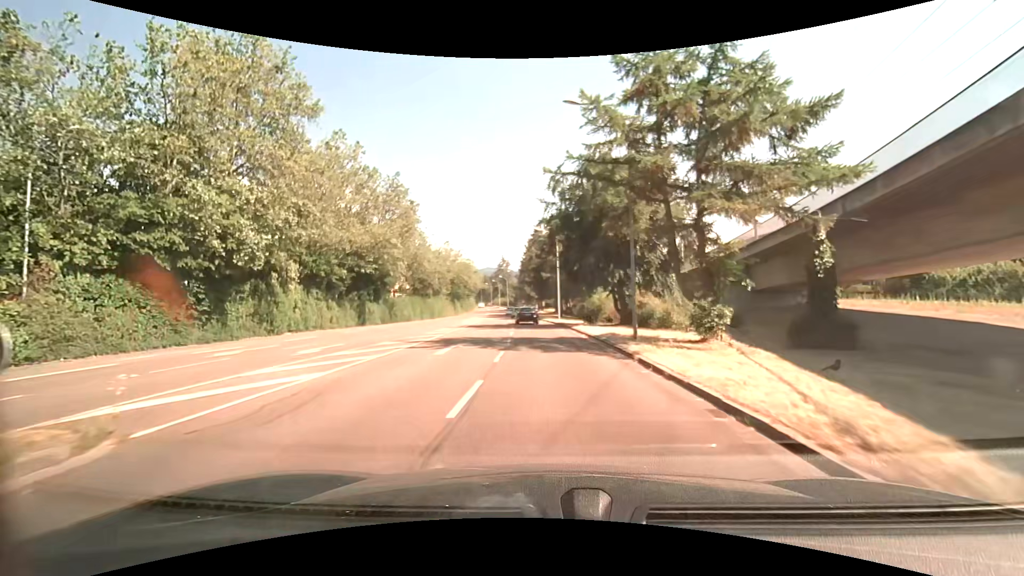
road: tertiary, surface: asphalt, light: Day
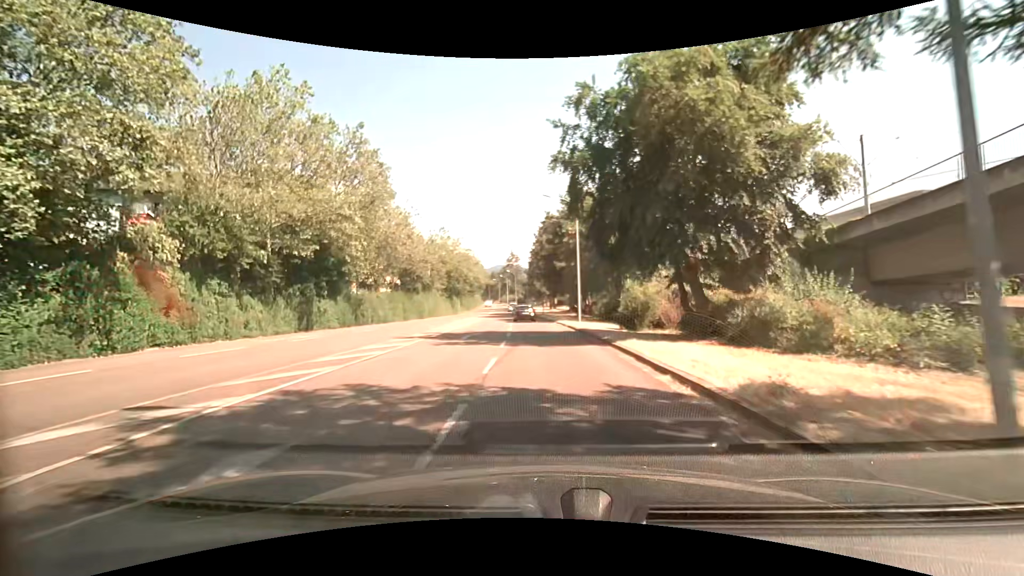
(-0.1, +14.3) m; -1°
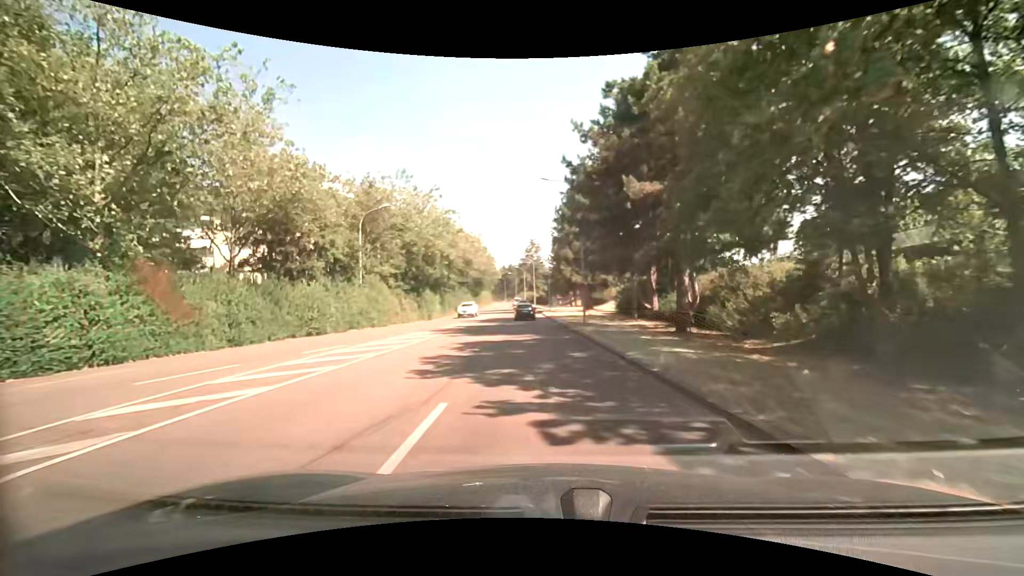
(-1.1, +35.8) m; -3°
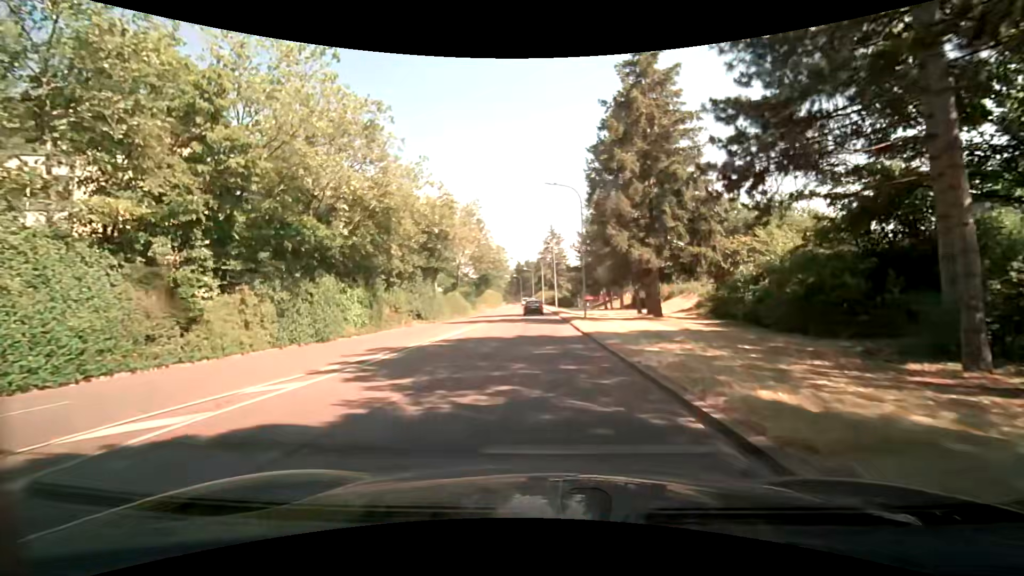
(-0.4, +28.7) m; -2°
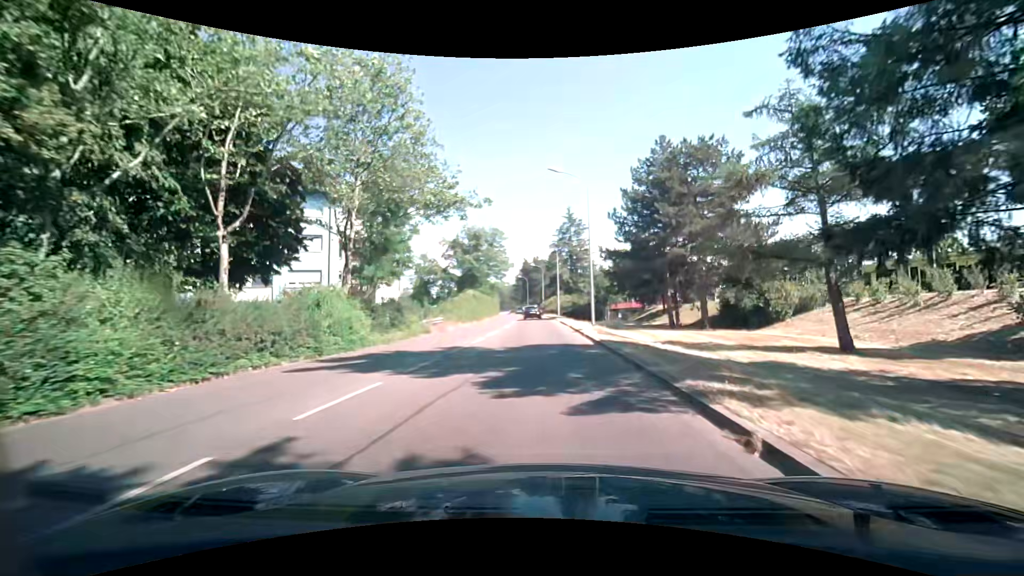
(-0.8, +35.6) m; -1°
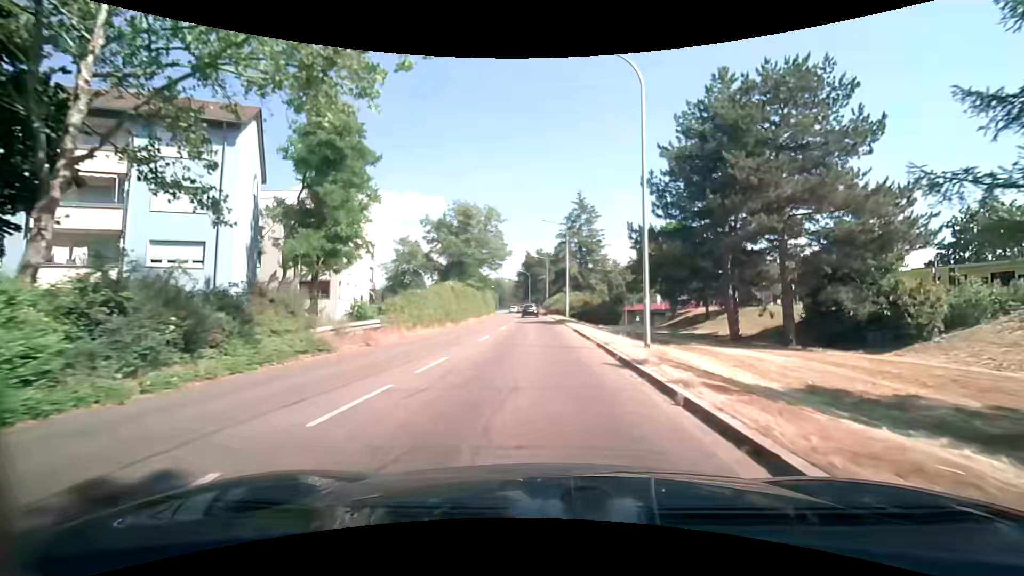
(-0.1, +14.1) m; -1°
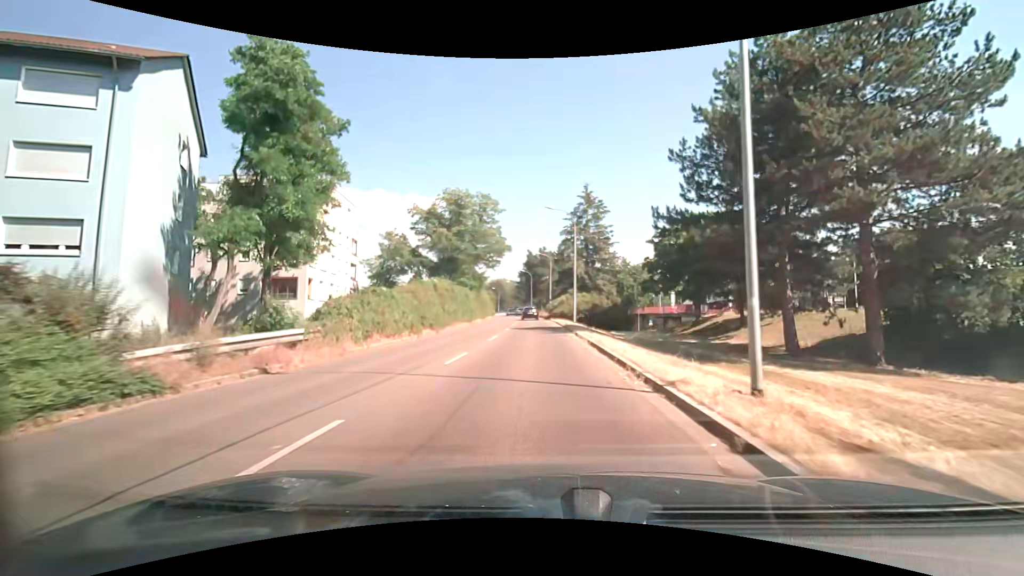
(0.0, +7.1) m; 0°
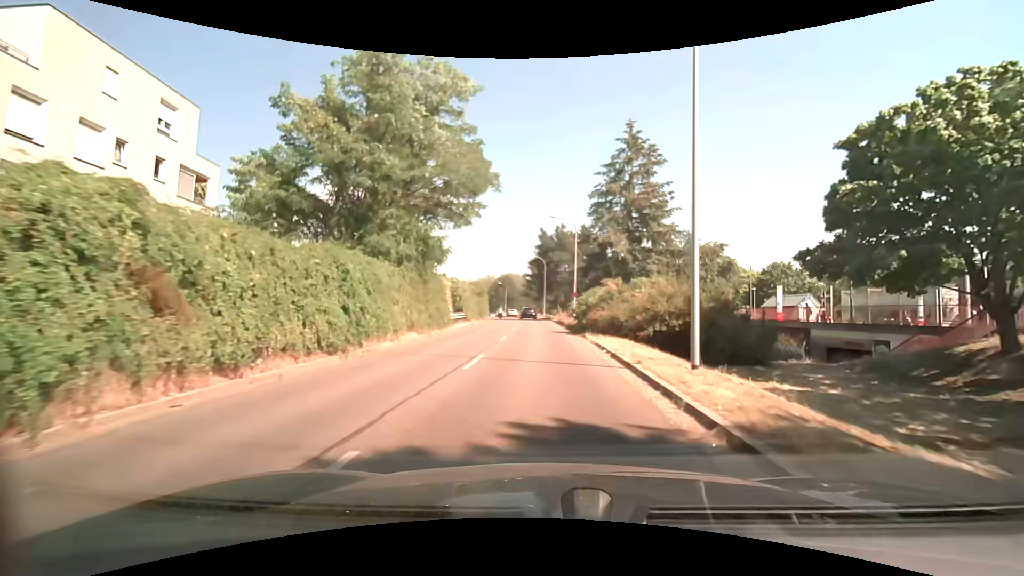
(-0.2, +28.4) m; -2°
(0, +10) (0, +20) (0, +30) (-1, +40) (-1, +50) (-2, +60) (-3, +70) (-4, +80) (-5, +90) (-6, +100) m
